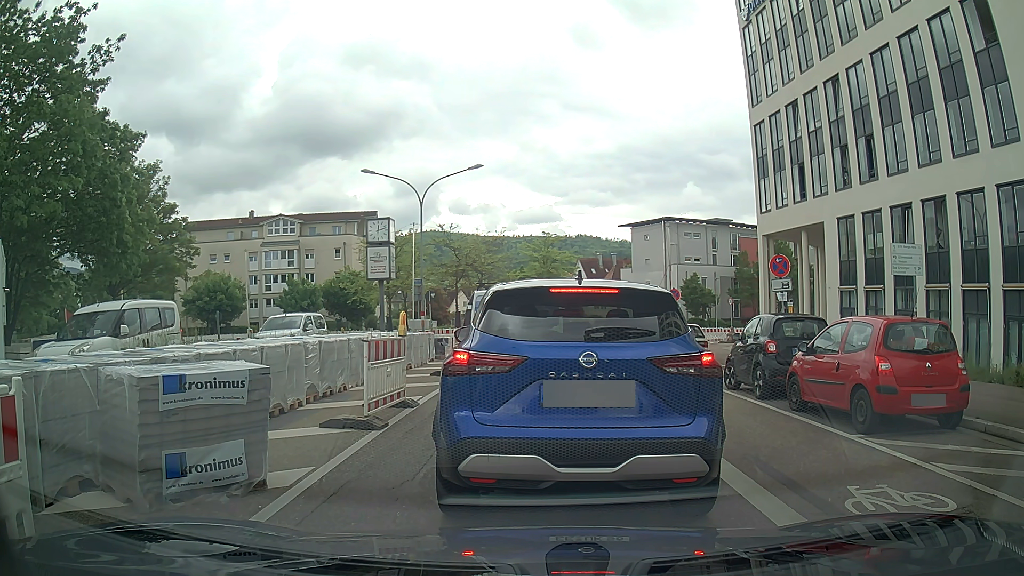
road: tertiary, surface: asphalt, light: Day
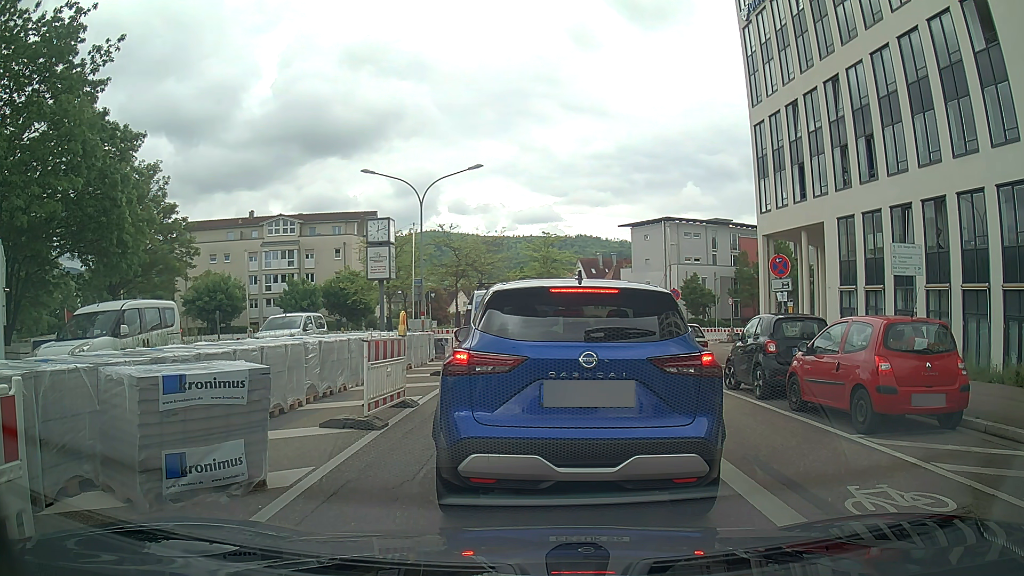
(0.0, 0.0) m; 0°
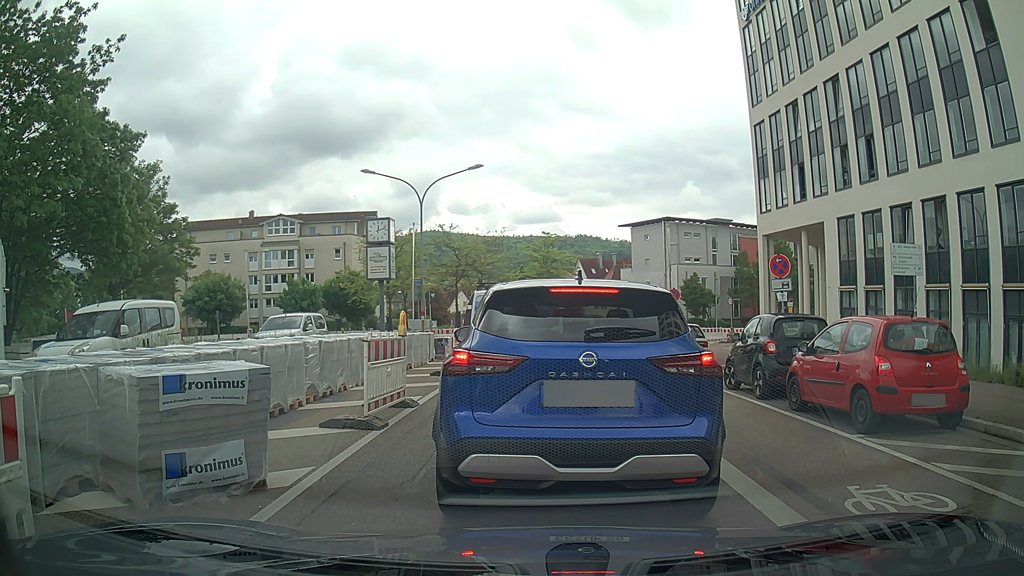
(0.0, 0.0) m; 0°
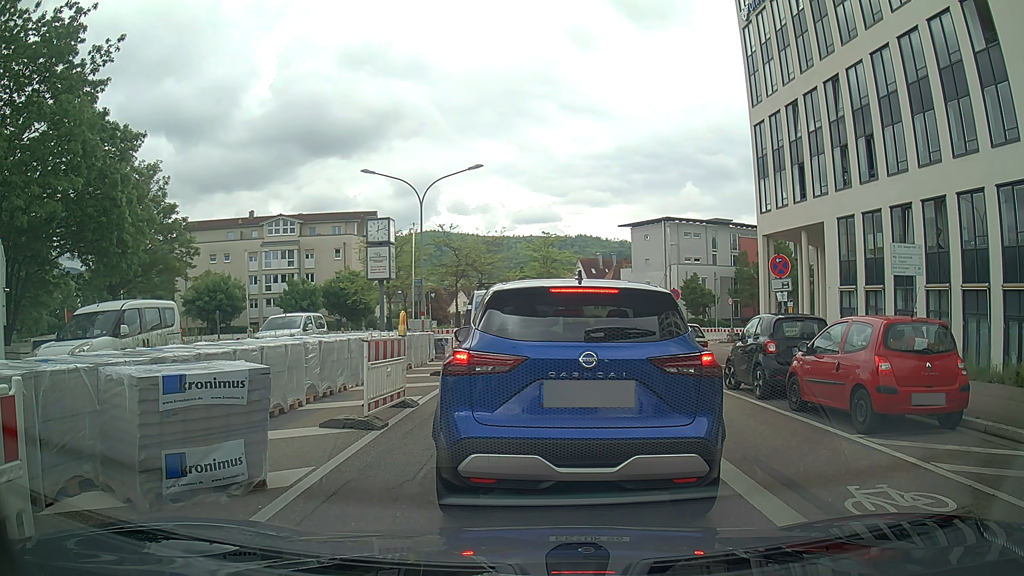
(0.0, 0.0) m; 0°
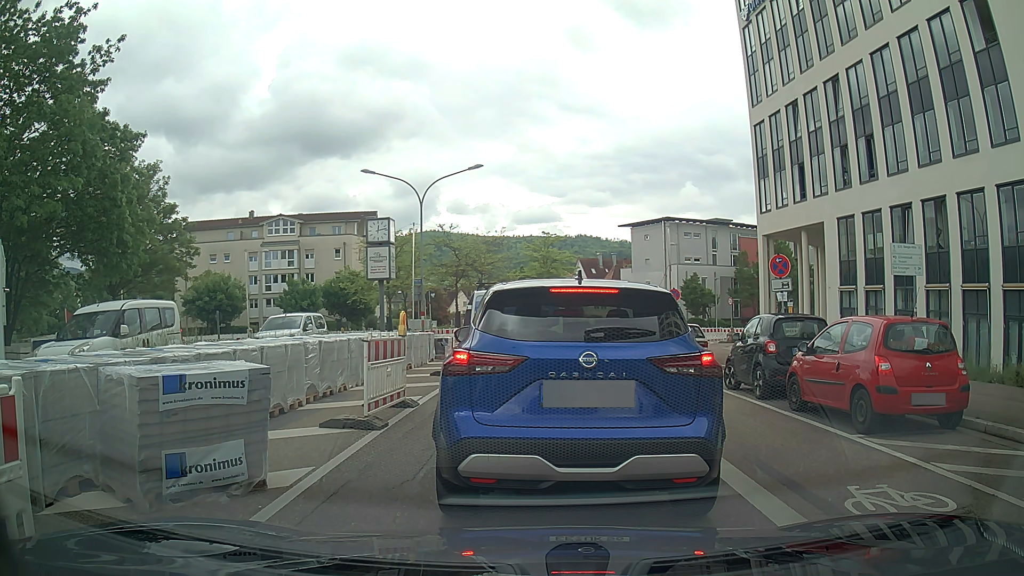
(0.0, 0.0) m; 0°
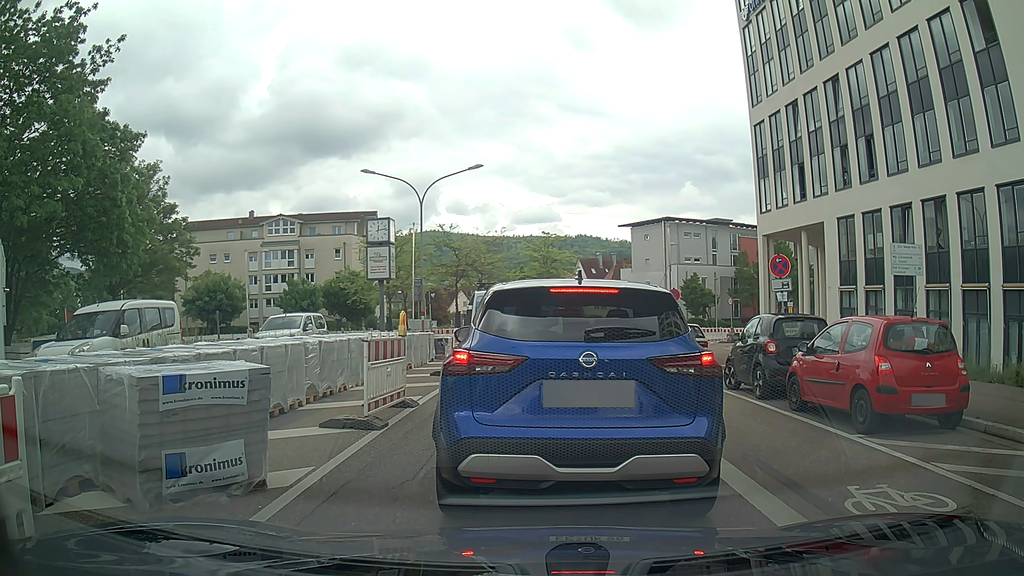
(0.0, 0.0) m; 0°
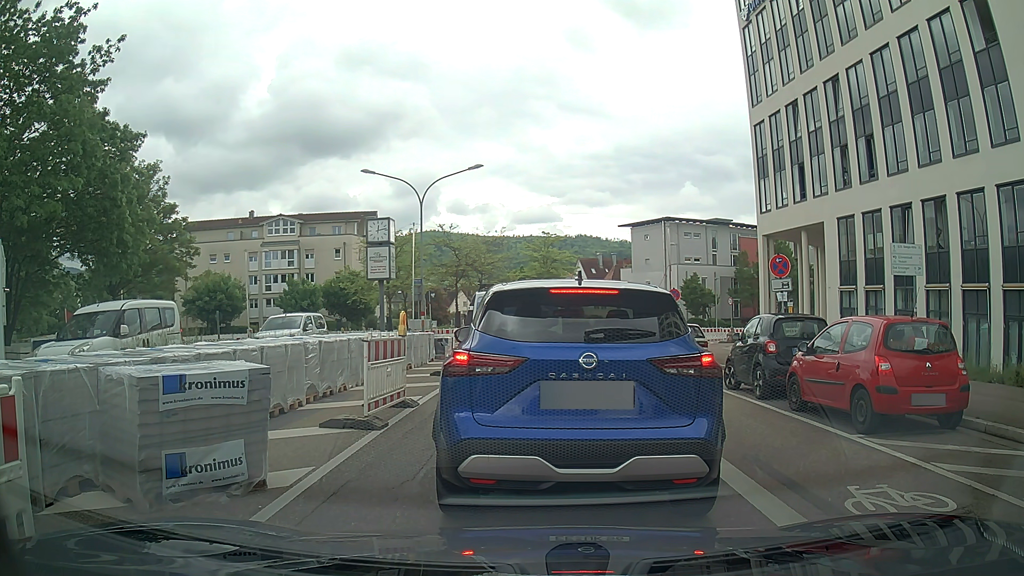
(0.0, 0.0) m; 0°
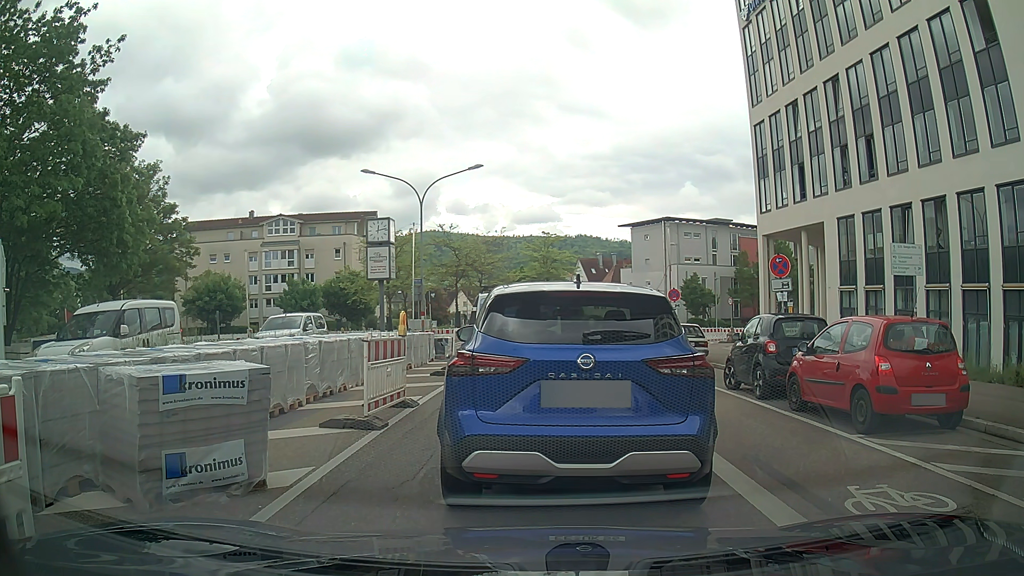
(0.0, 0.0) m; 0°
